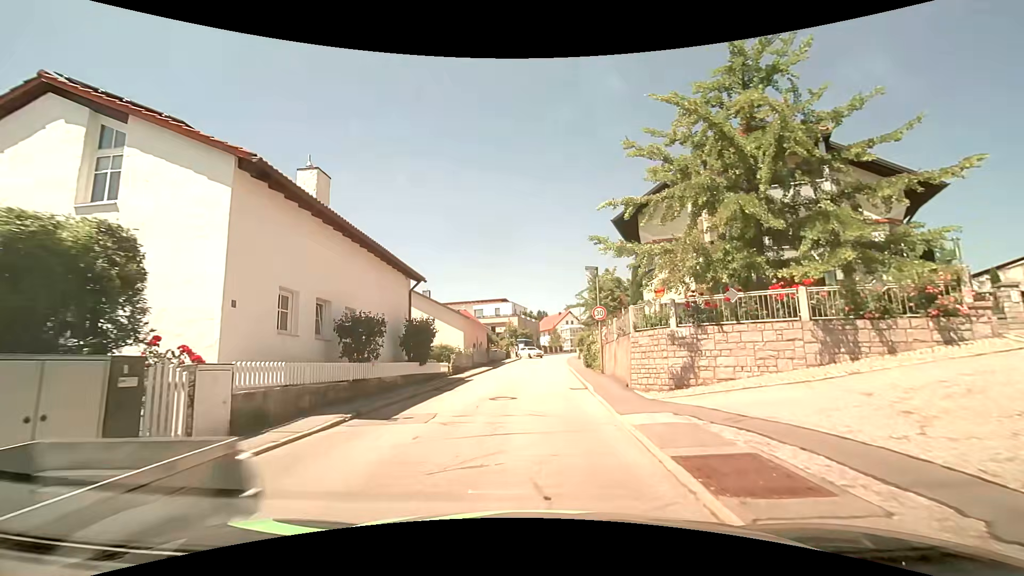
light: Day
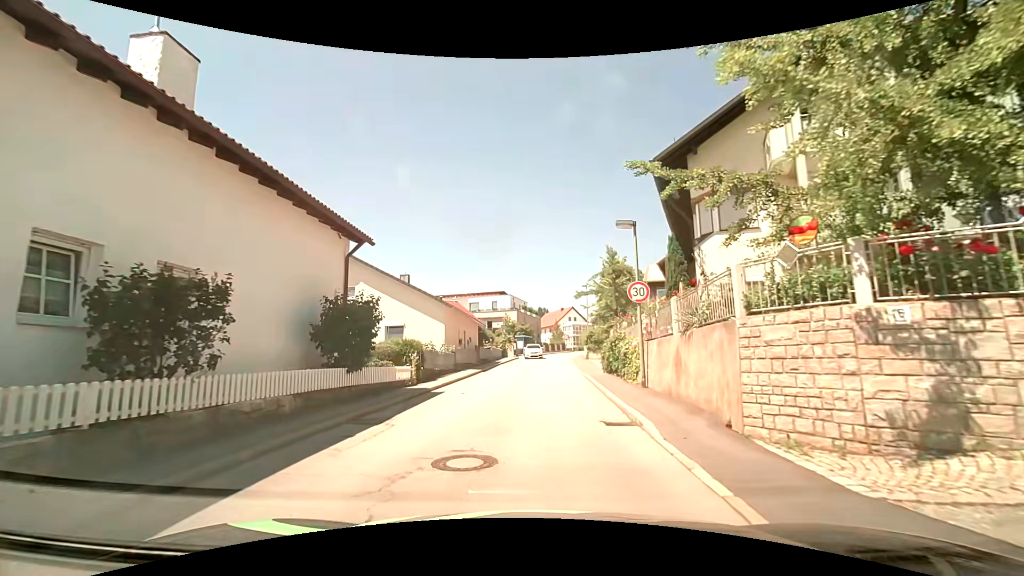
(+0.1, +7.9) m; +1°
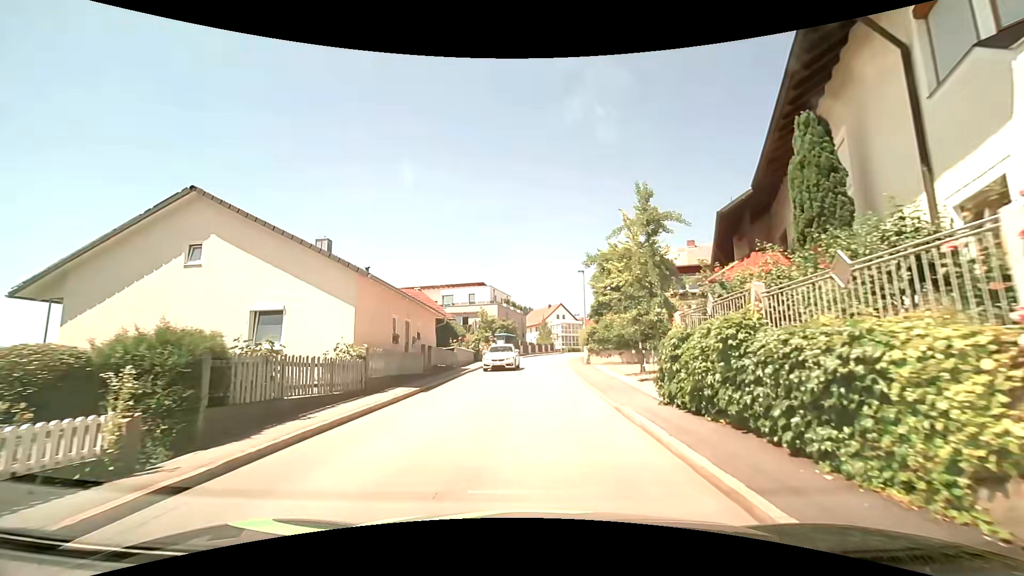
(0.0, +12.0) m; +1°
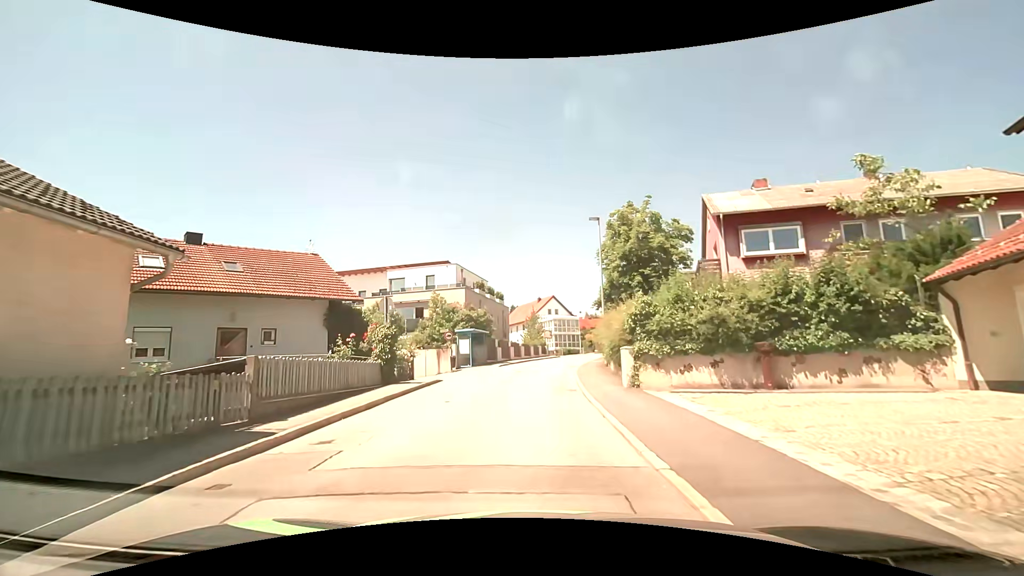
(+0.6, +19.6) m; 0°
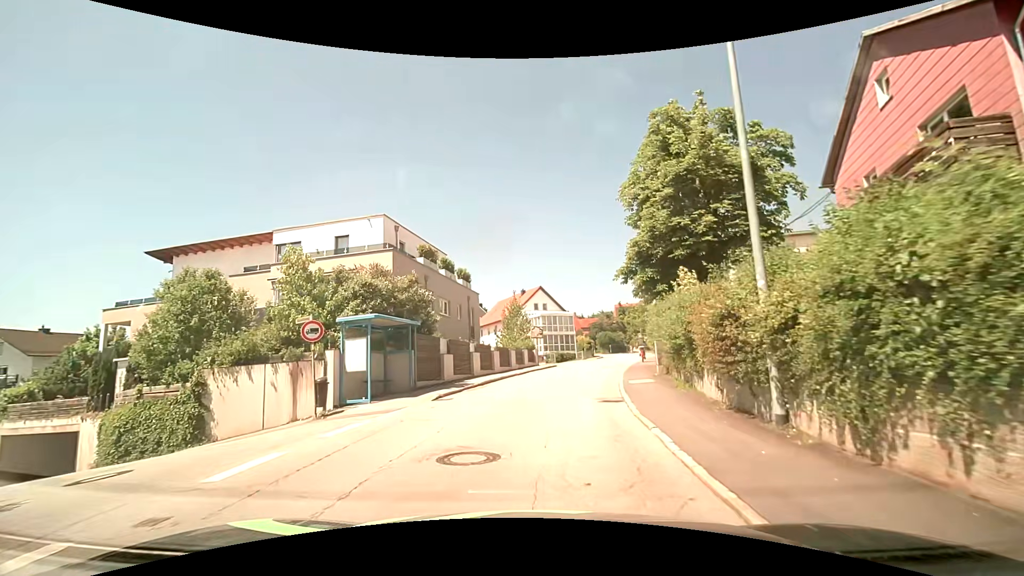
(+0.4, +19.0) m; +2°
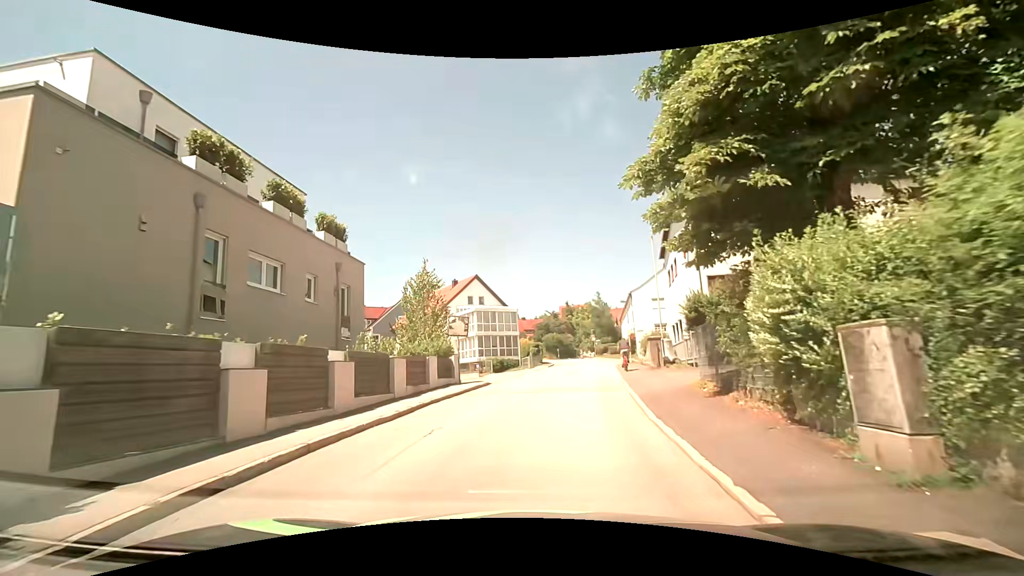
(+1.1, +15.3) m; +7°
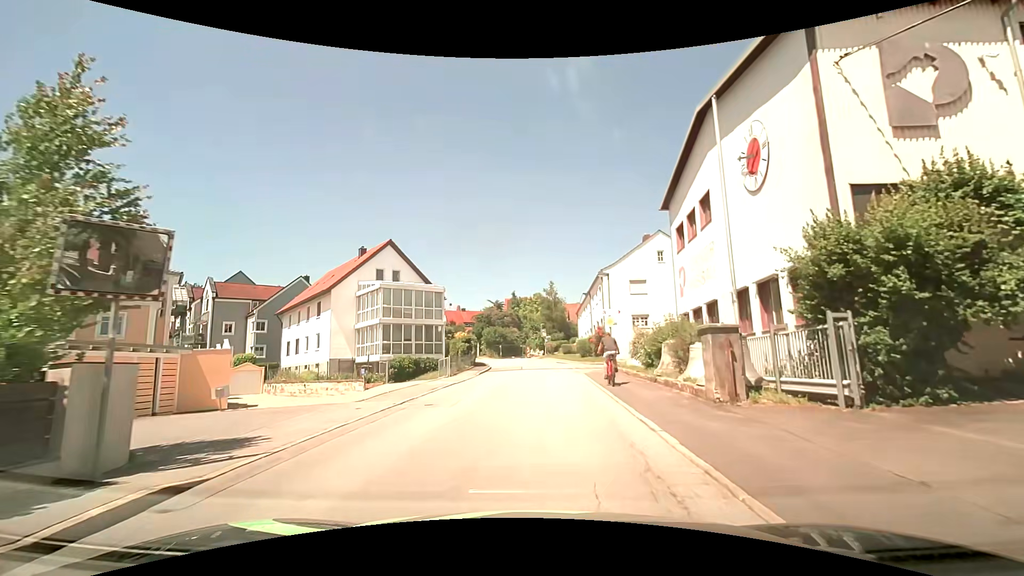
(+1.0, +15.8) m; +7°
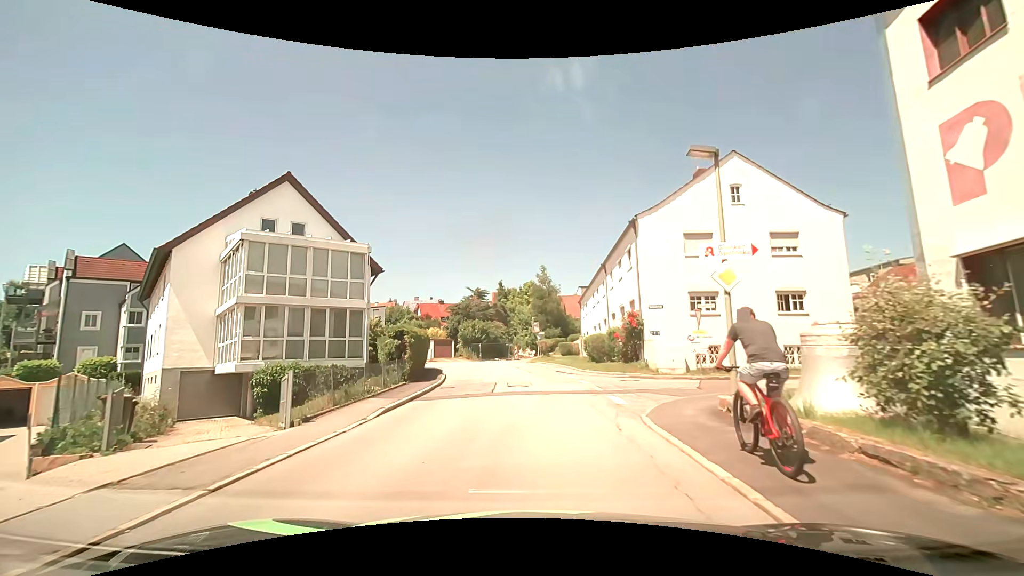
(+0.1, +16.3) m; +1°
